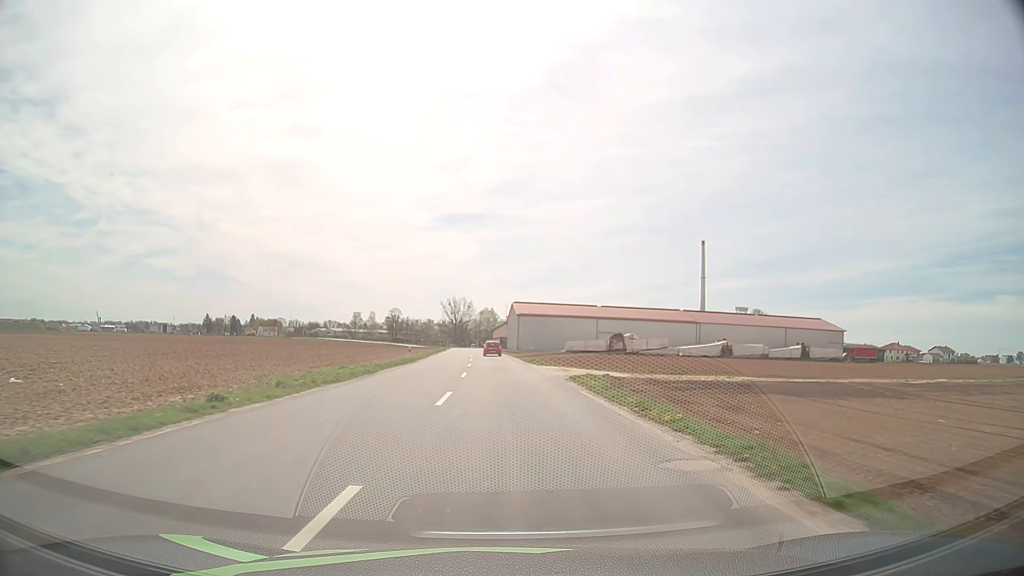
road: tertiary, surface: asphalt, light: Day
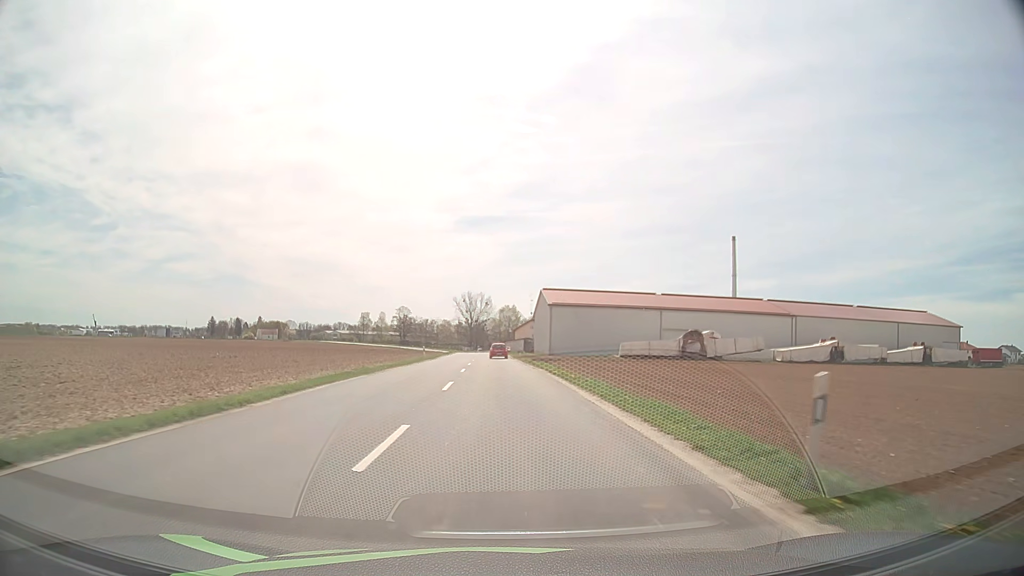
(-0.7, +43.5) m; -2°
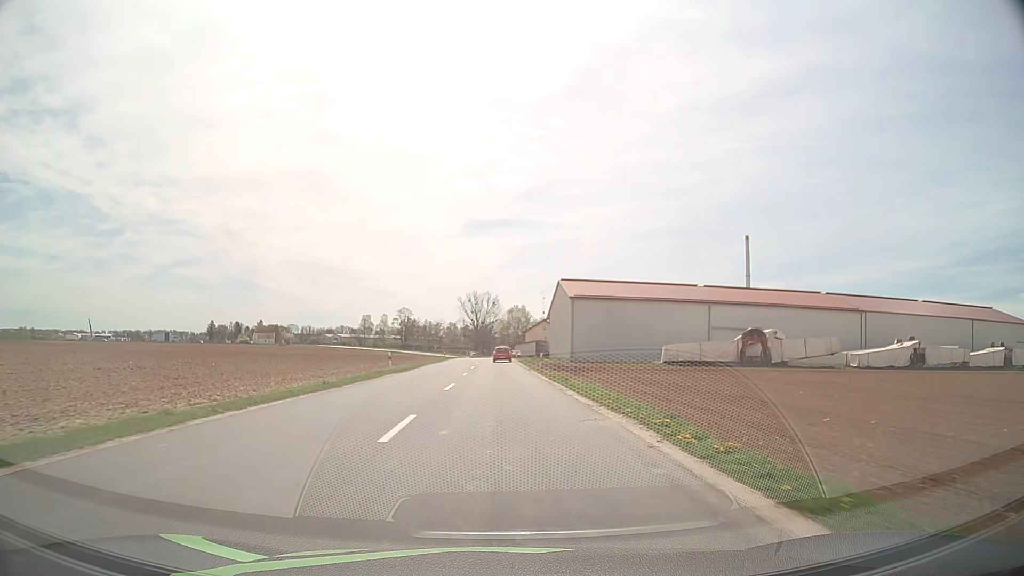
(-0.1, +21.8) m; -1°
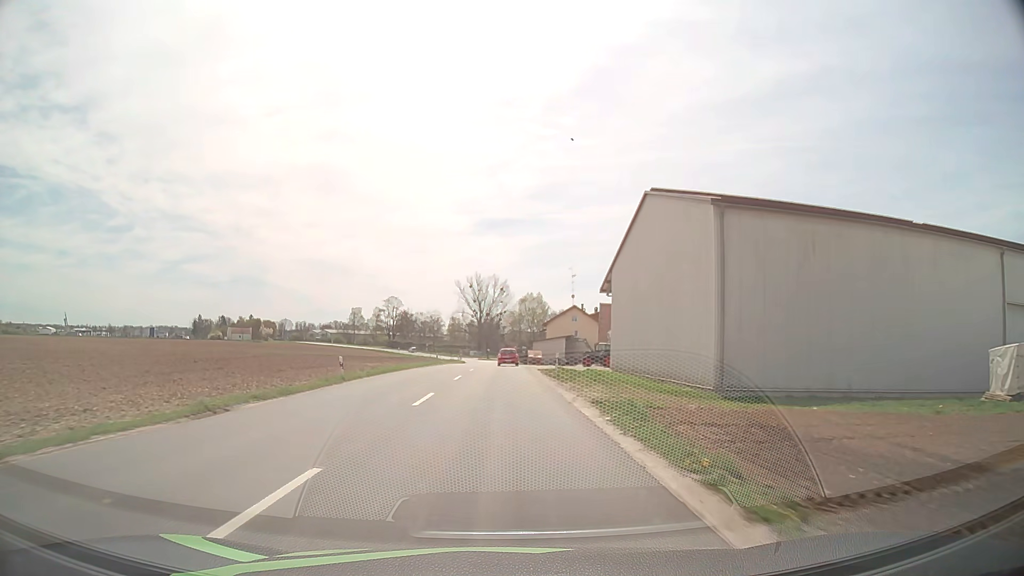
(-0.4, +54.4) m; -1°
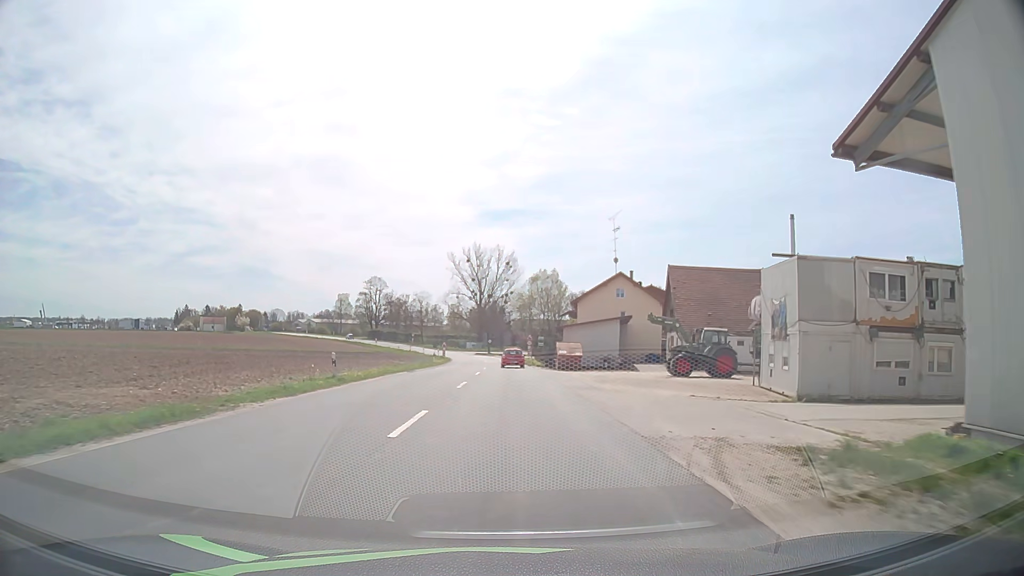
(-0.3, +41.6) m; -1°
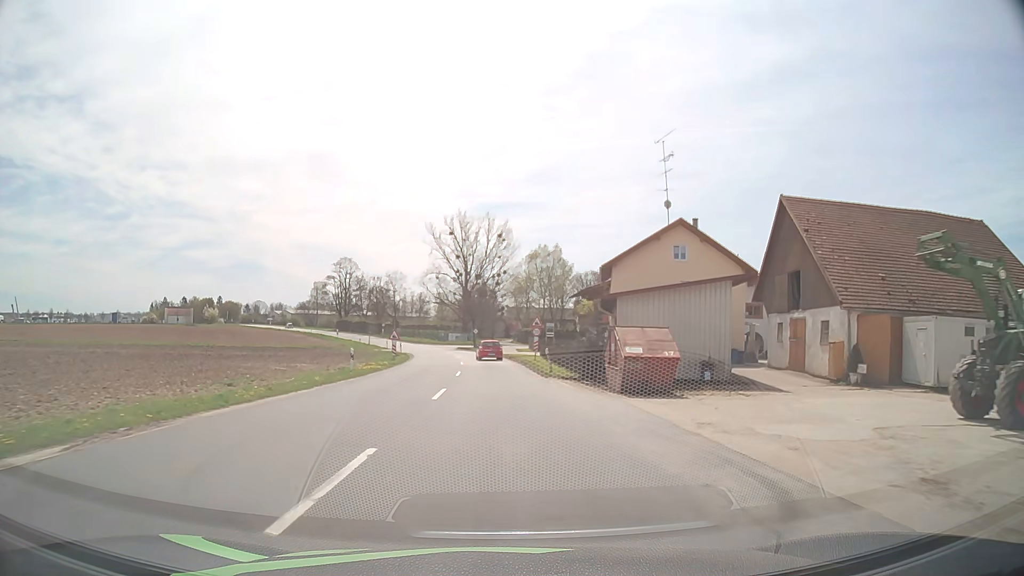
(+0.2, +29.2) m; +1°
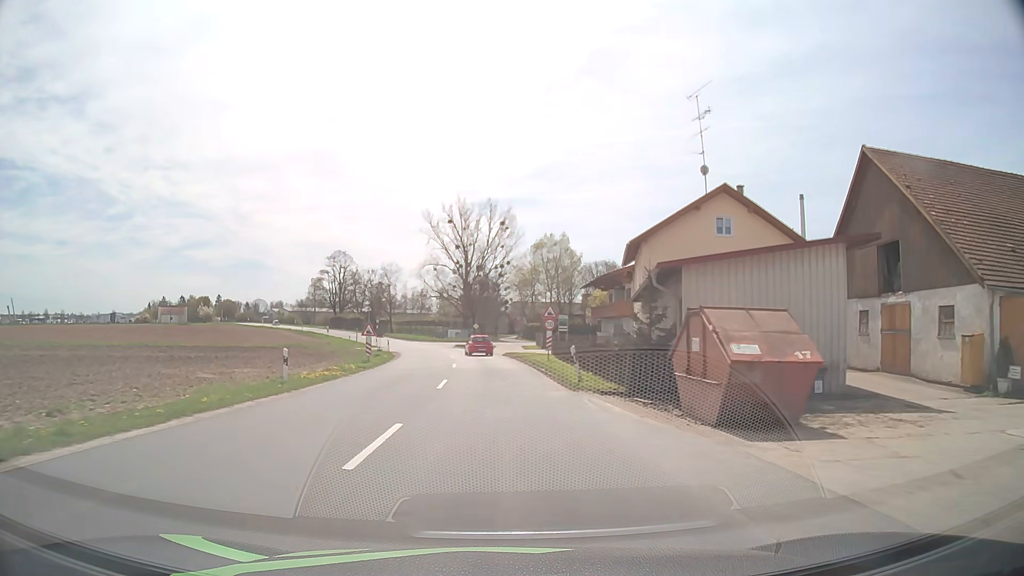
(0.0, +9.4) m; 0°
